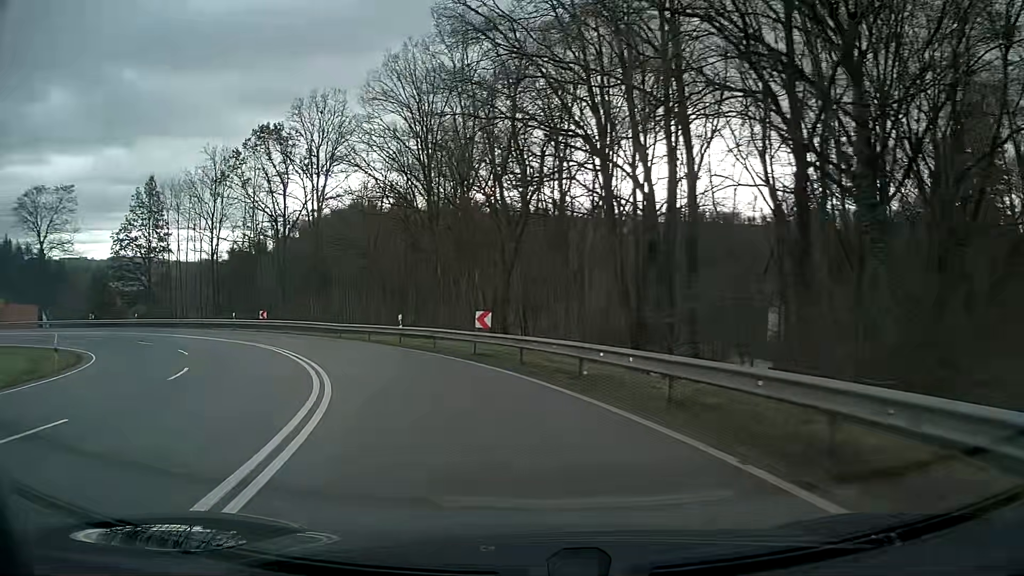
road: primary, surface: asphalt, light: Day
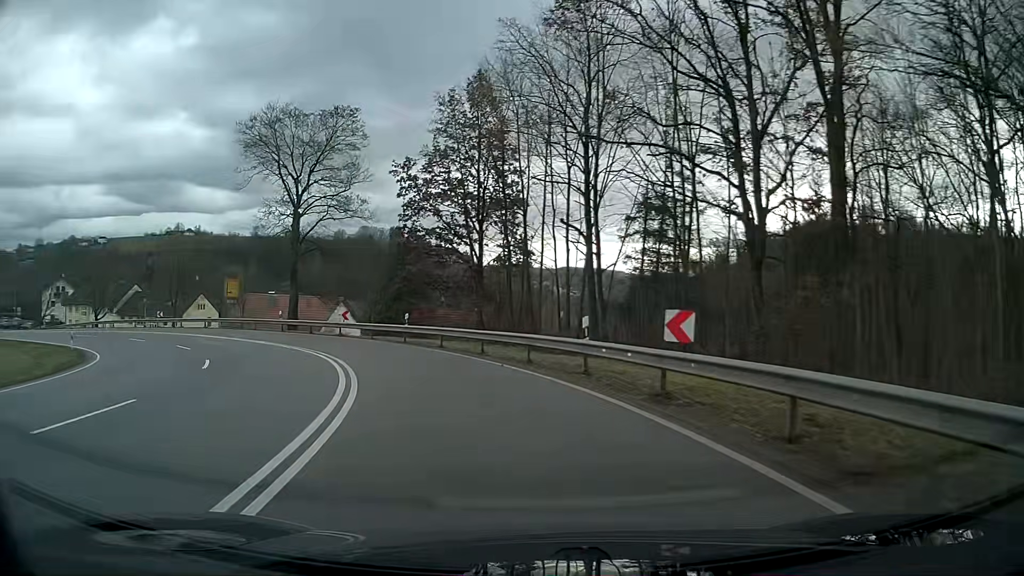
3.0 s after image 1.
(-12.3, +34.3) m; -39°
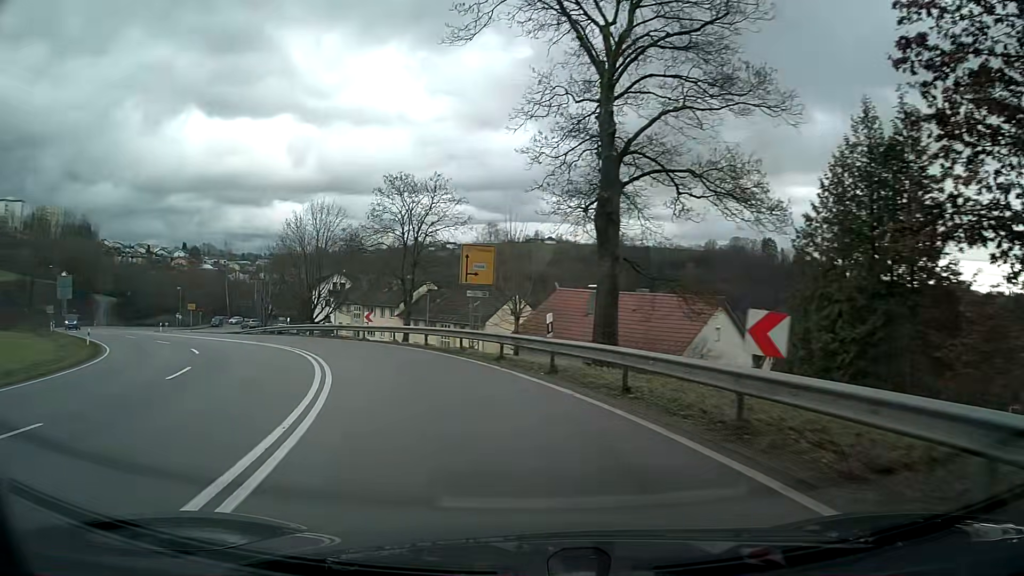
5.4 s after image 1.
(-8.2, +28.3) m; -32°
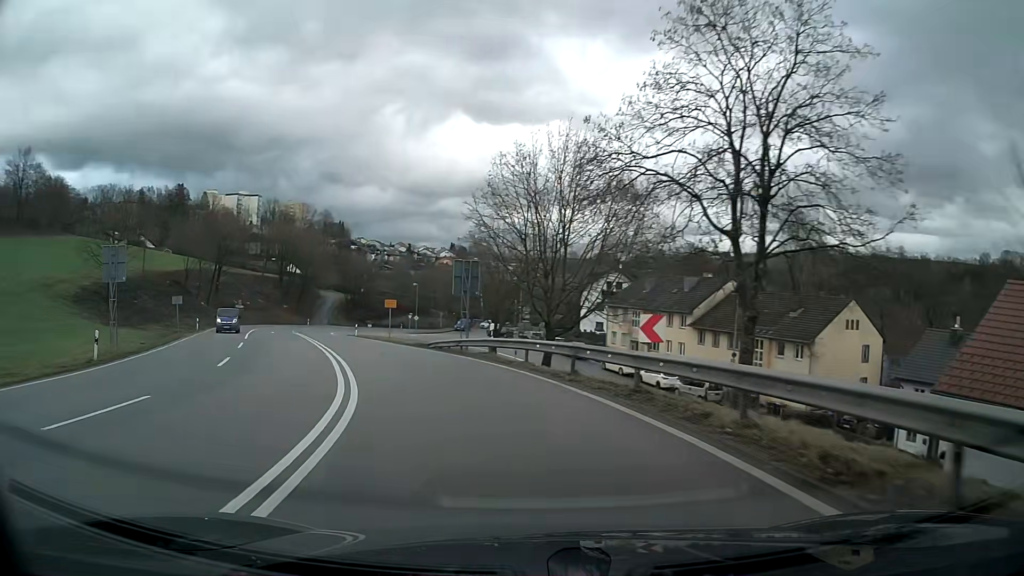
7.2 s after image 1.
(-4.7, +21.8) m; -24°
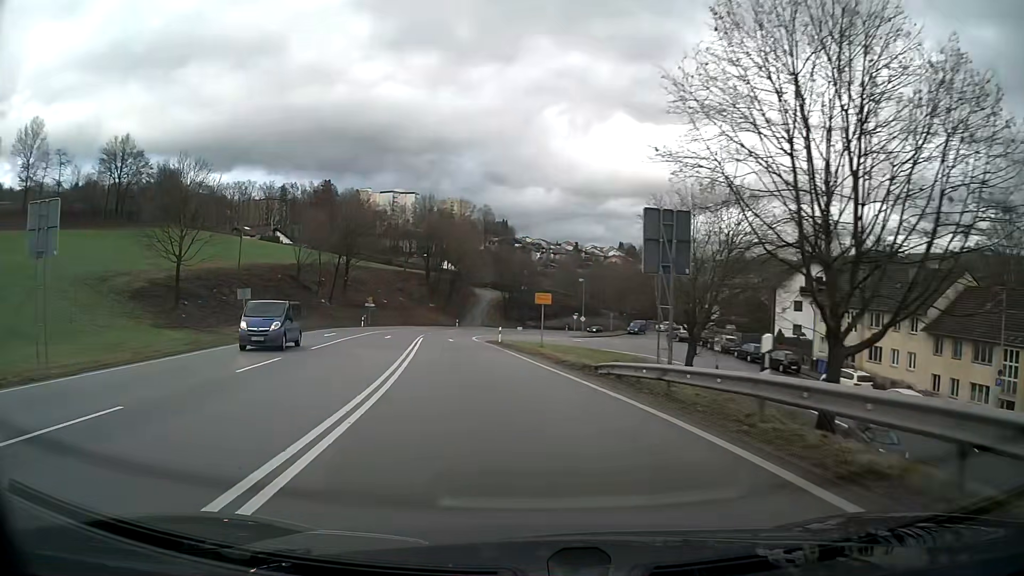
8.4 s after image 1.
(-1.8, +14.9) m; -13°
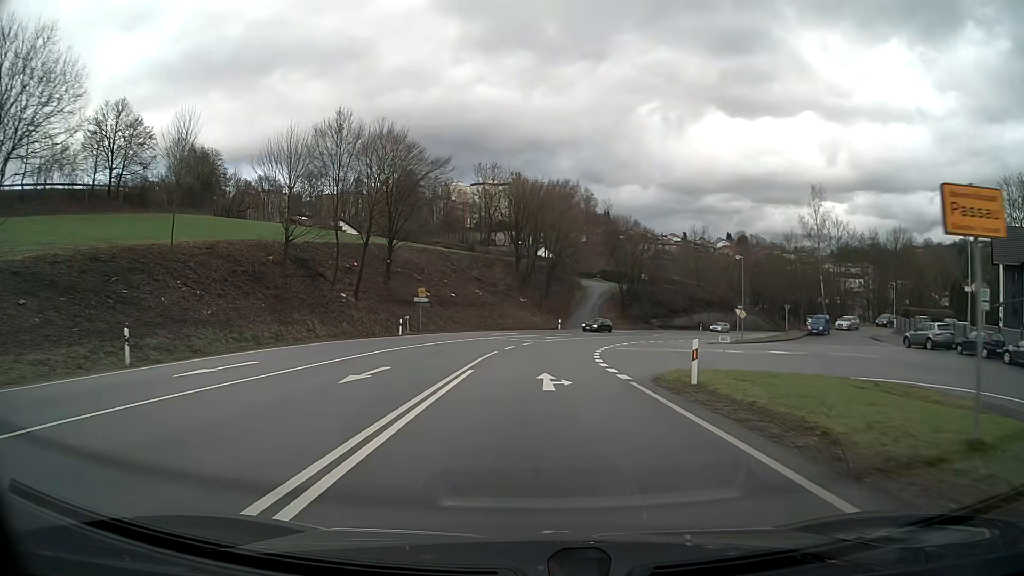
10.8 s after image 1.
(-2.9, +30.6) m; -7°
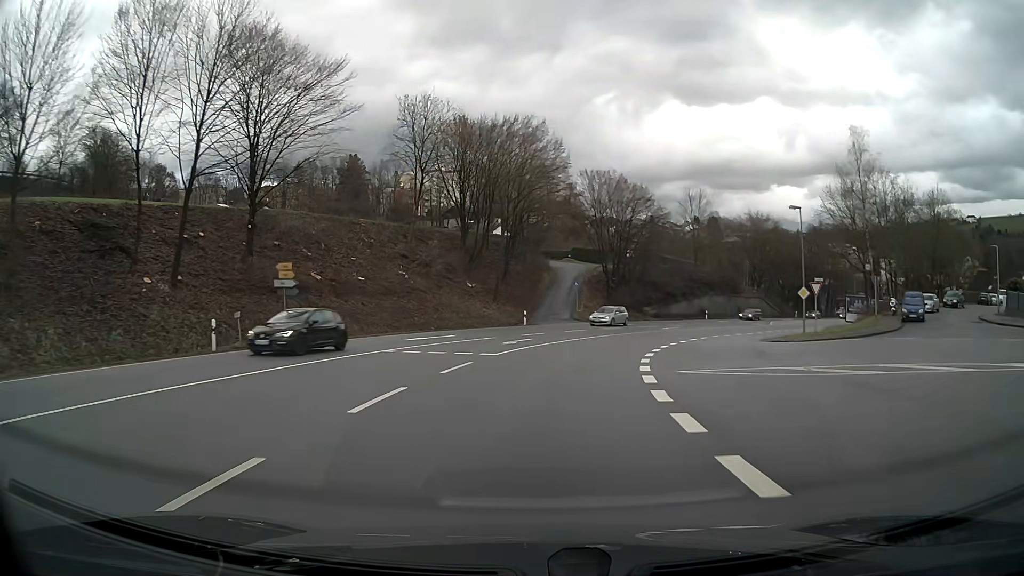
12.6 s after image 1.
(+0.7, +23.2) m; +4°
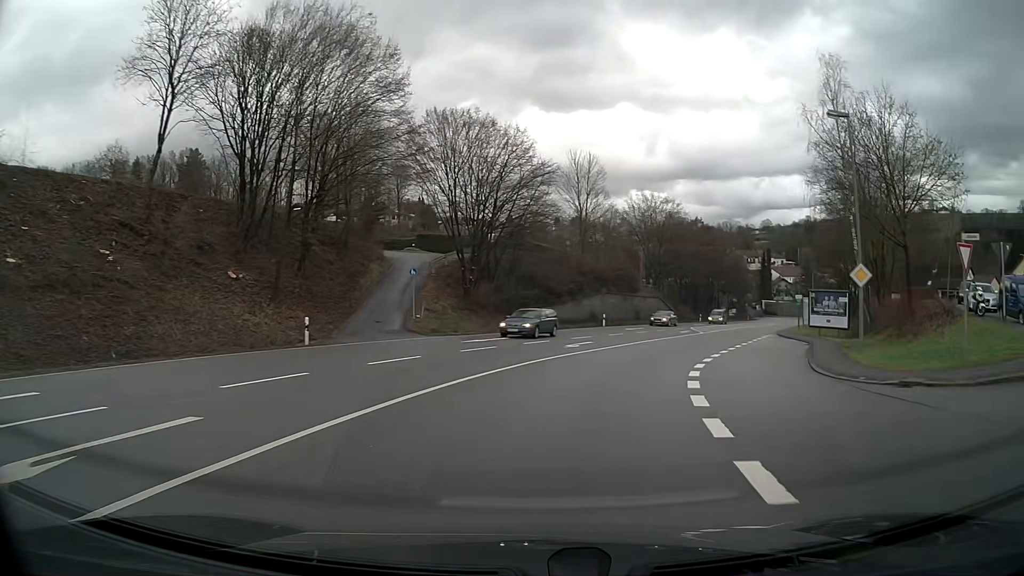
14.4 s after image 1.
(+2.3, +22.7) m; +13°
(+1, +10) (+3, +20) (+6, +29) (+9, +39) (+13, +48) (+17, +57) (+21, +66) (+24, +76) (+29, +85) (+33, +94) m
